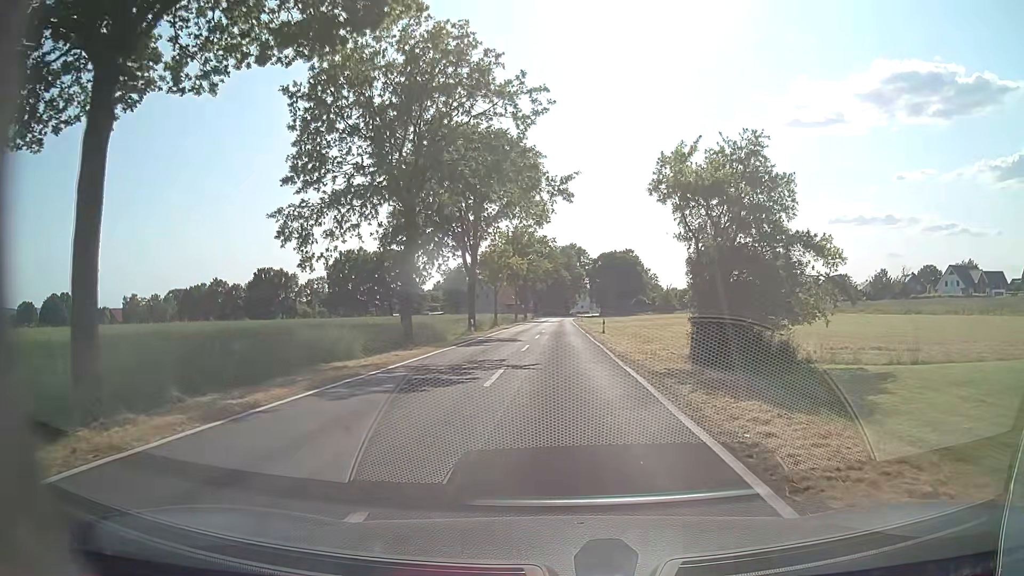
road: tertiary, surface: asphalt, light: Day
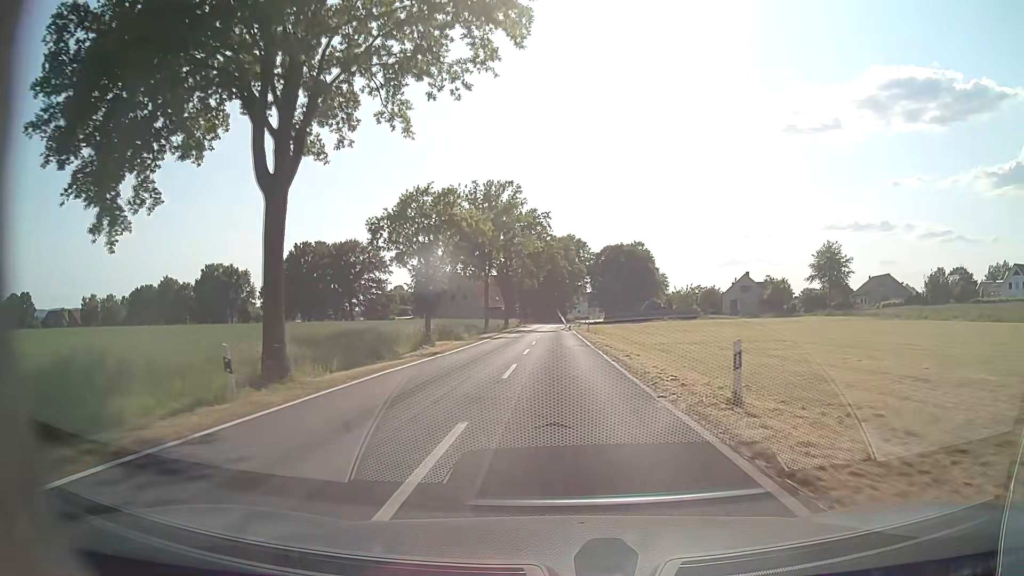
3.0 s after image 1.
(+0.1, +31.6) m; +1°
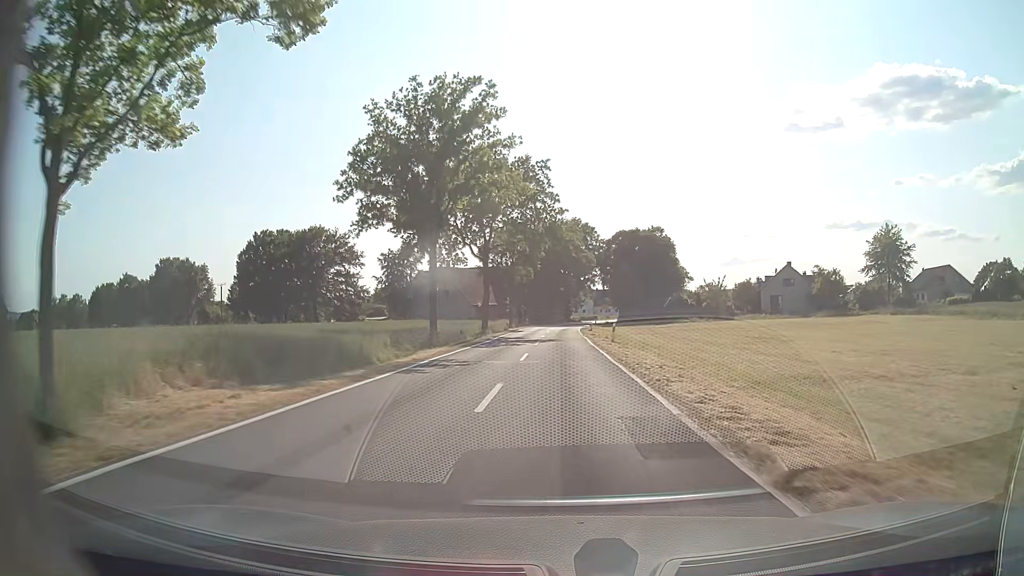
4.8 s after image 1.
(-0.2, +24.7) m; -1°
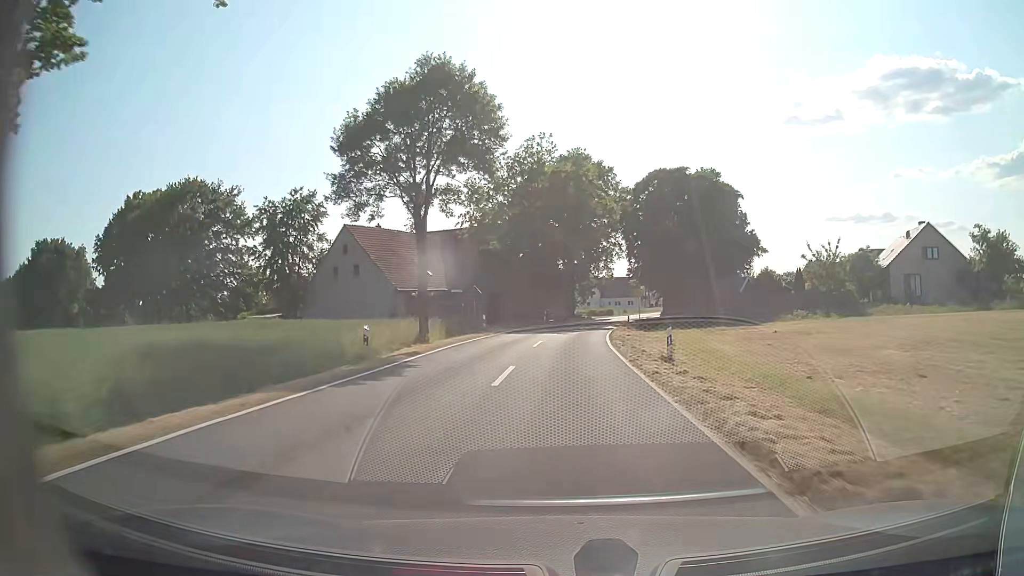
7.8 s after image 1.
(+0.5, +46.4) m; 0°
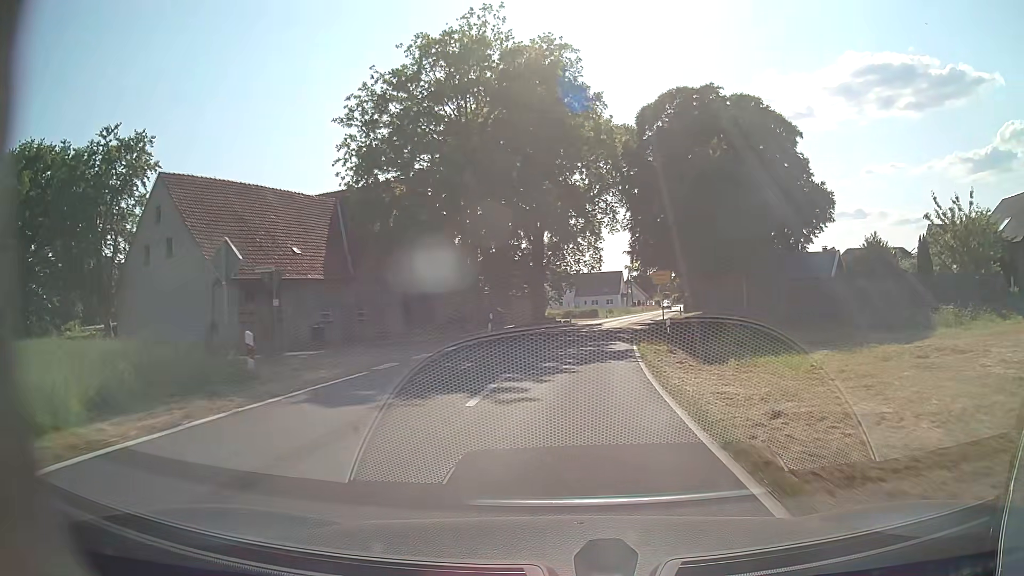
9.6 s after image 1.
(+0.6, +26.4) m; +2°
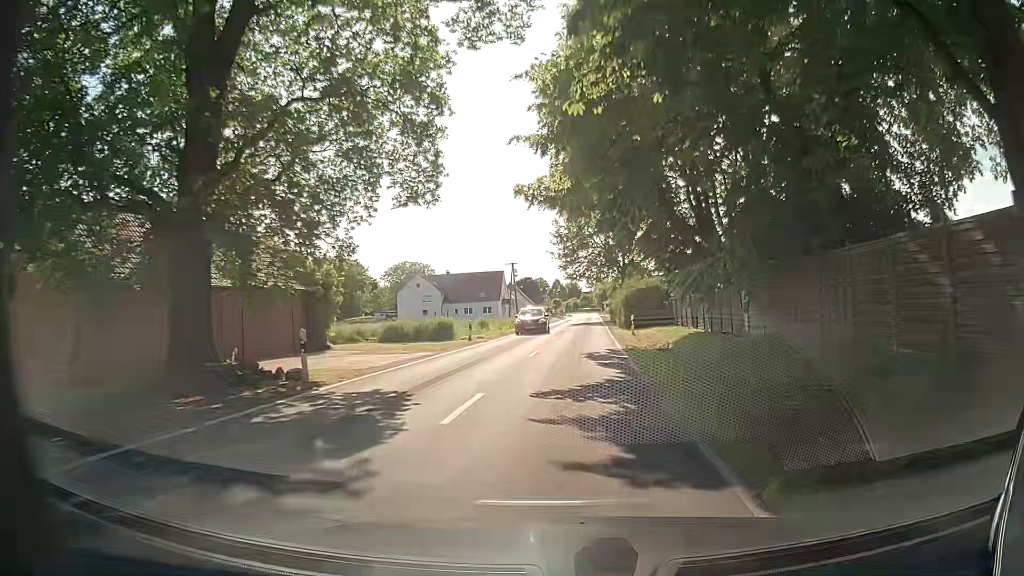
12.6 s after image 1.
(+3.5, +38.0) m; +9°
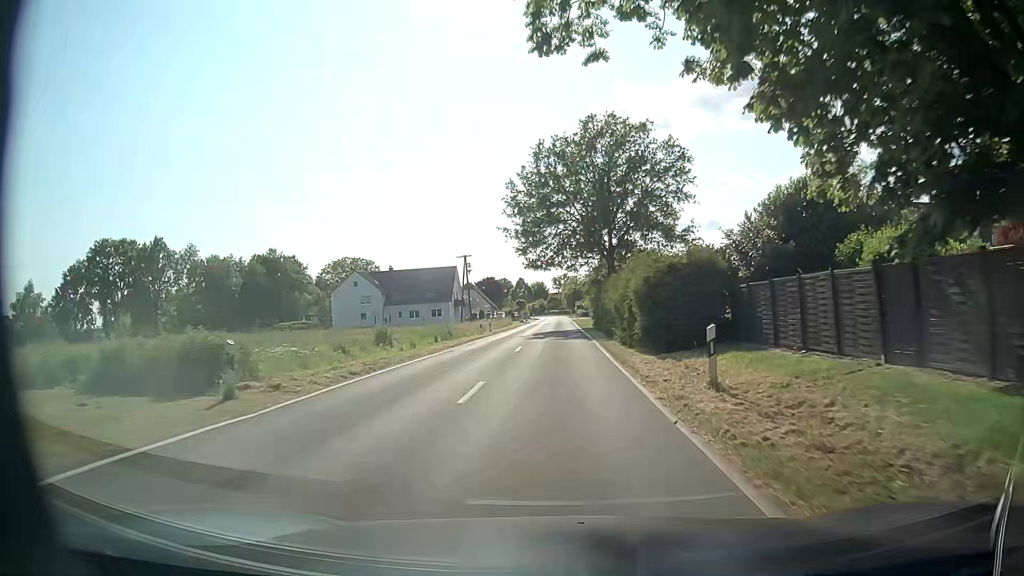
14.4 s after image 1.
(+1.2, +22.0) m; +5°
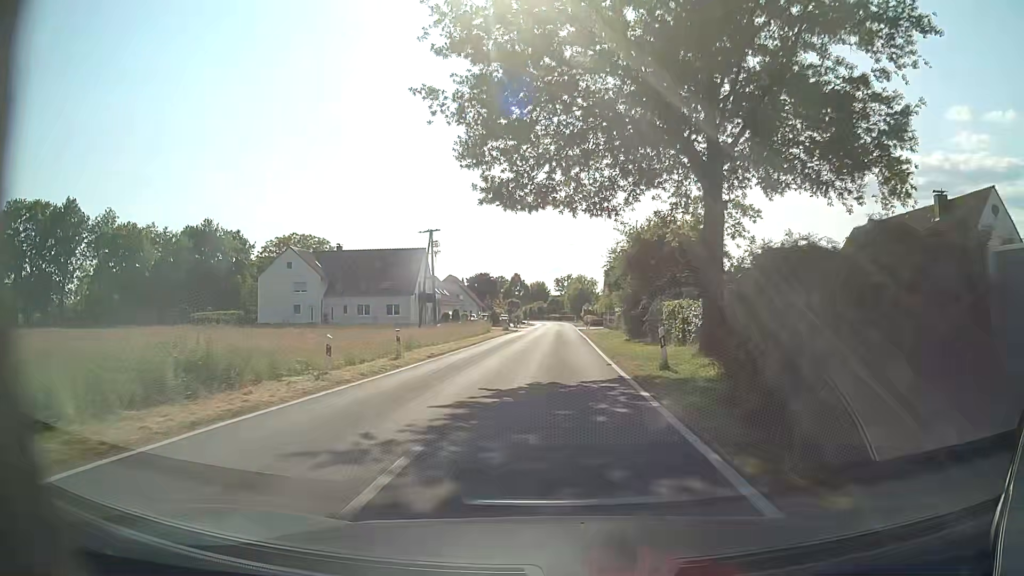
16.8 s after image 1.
(-0.5, +31.2) m; -1°
(0, +10) (0, +20) (0, +30) (0, +40) (0, +50) (0, +60) (+1, +70) (+1, +80) (+1, +90) (+1, +100) m
